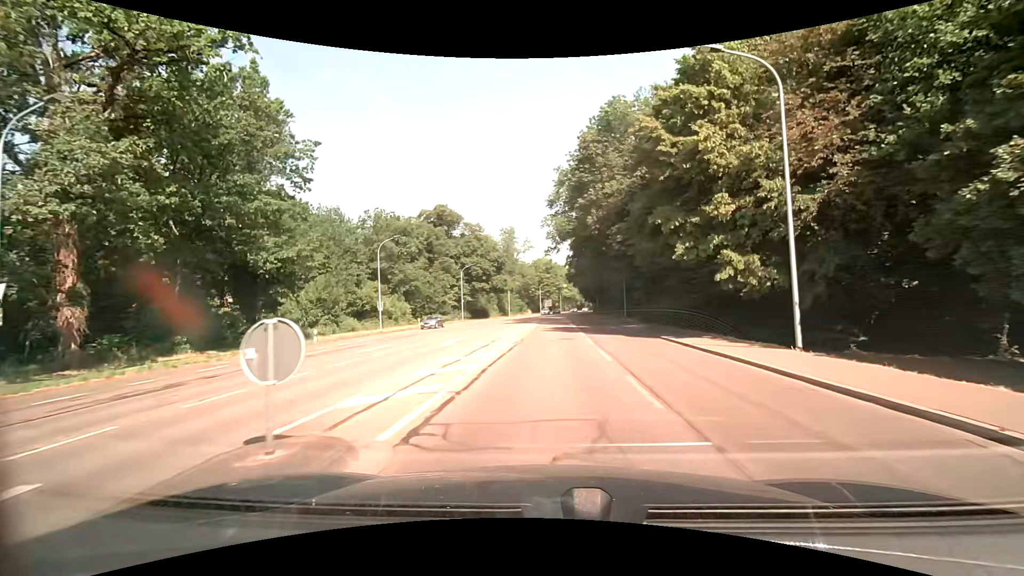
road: secondary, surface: asphalt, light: Day
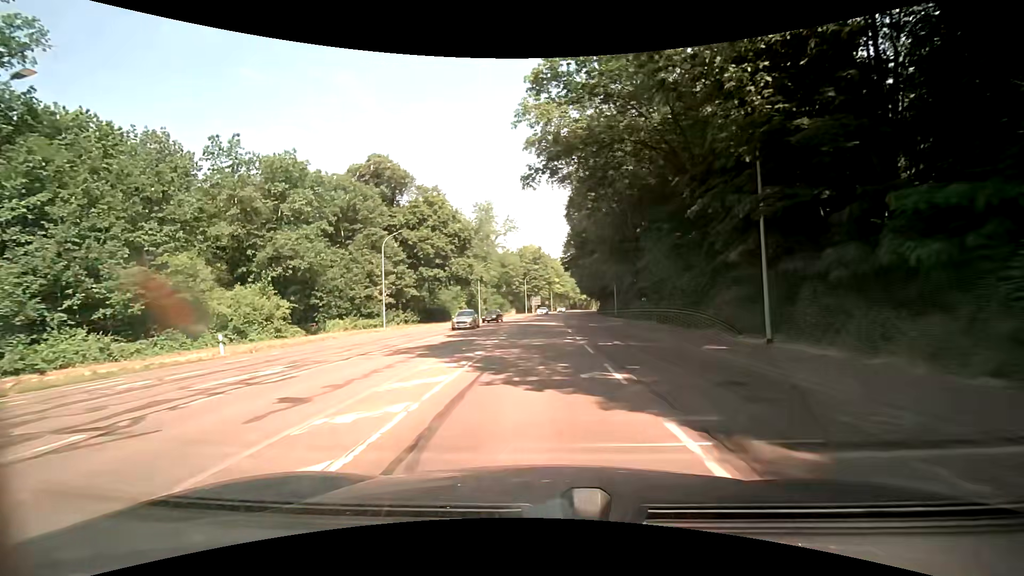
(+0.6, +34.5) m; +1°
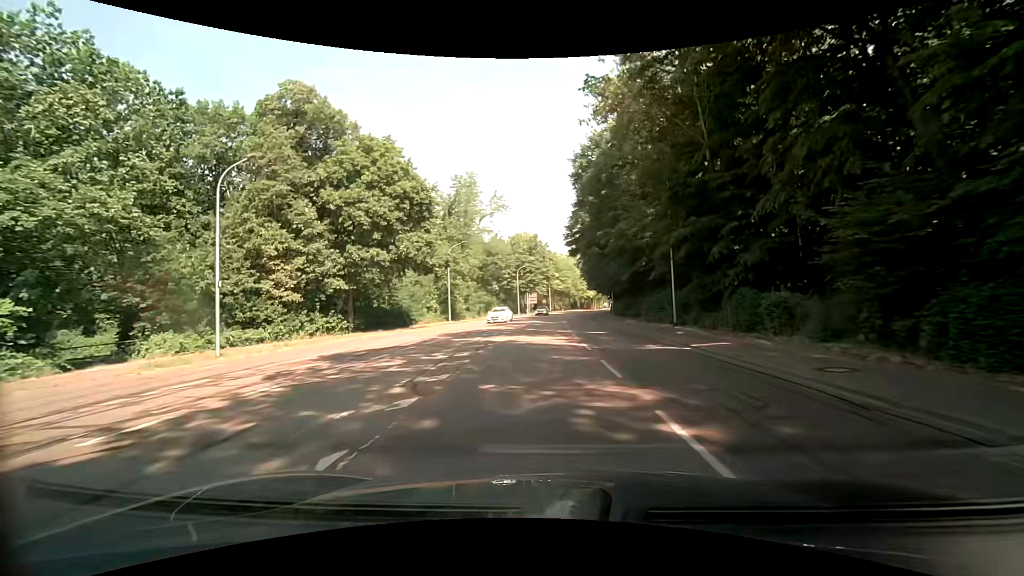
(0.0, +23.6) m; 0°
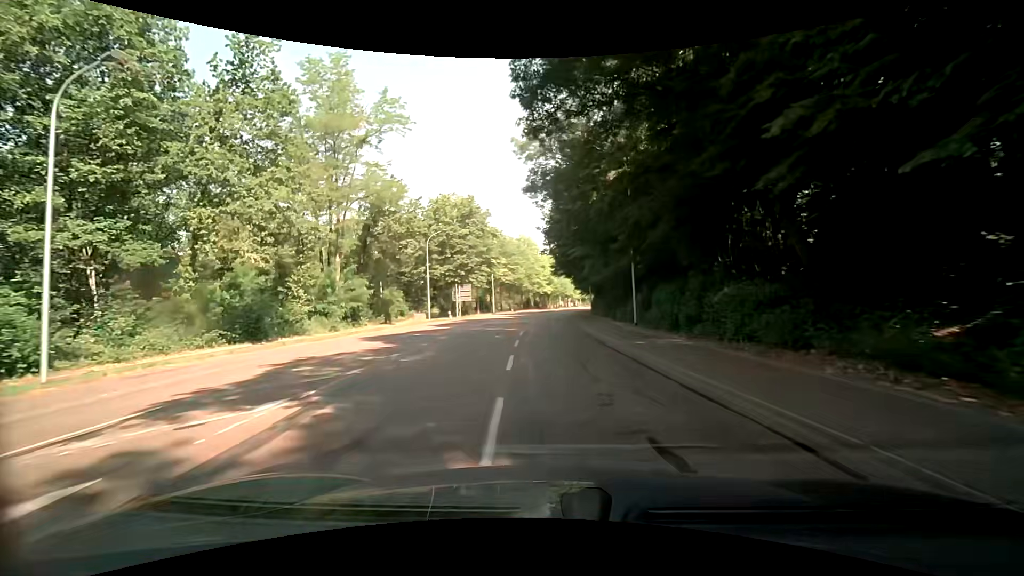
(+2.0, +41.5) m; +5°
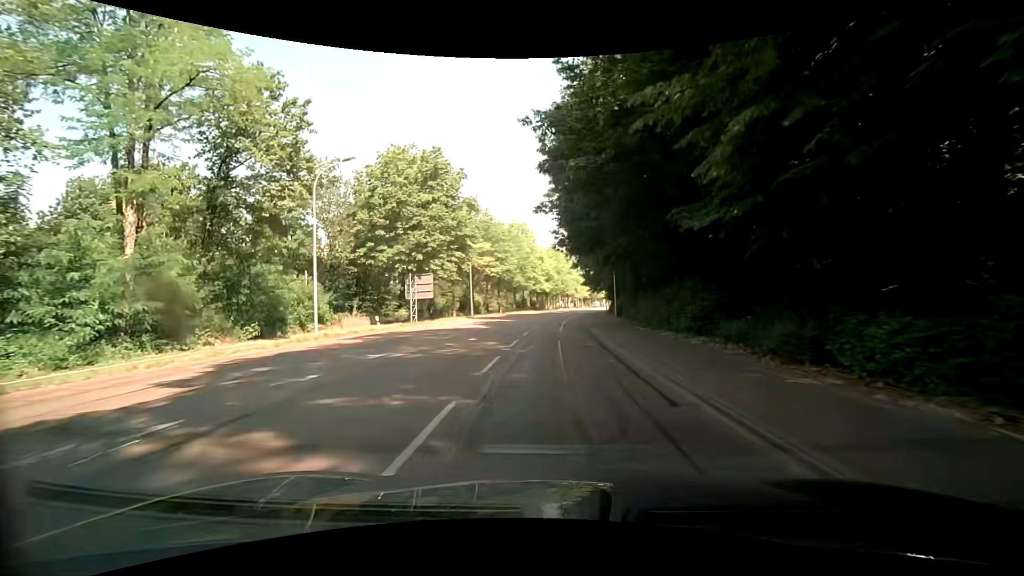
(+0.1, +24.2) m; 0°
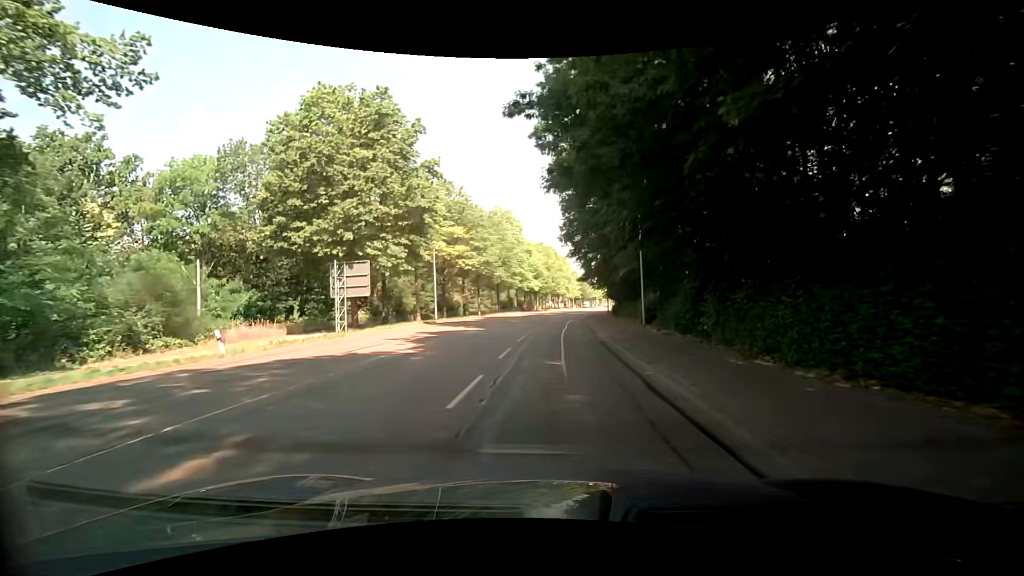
(+0.1, +15.3) m; +2°
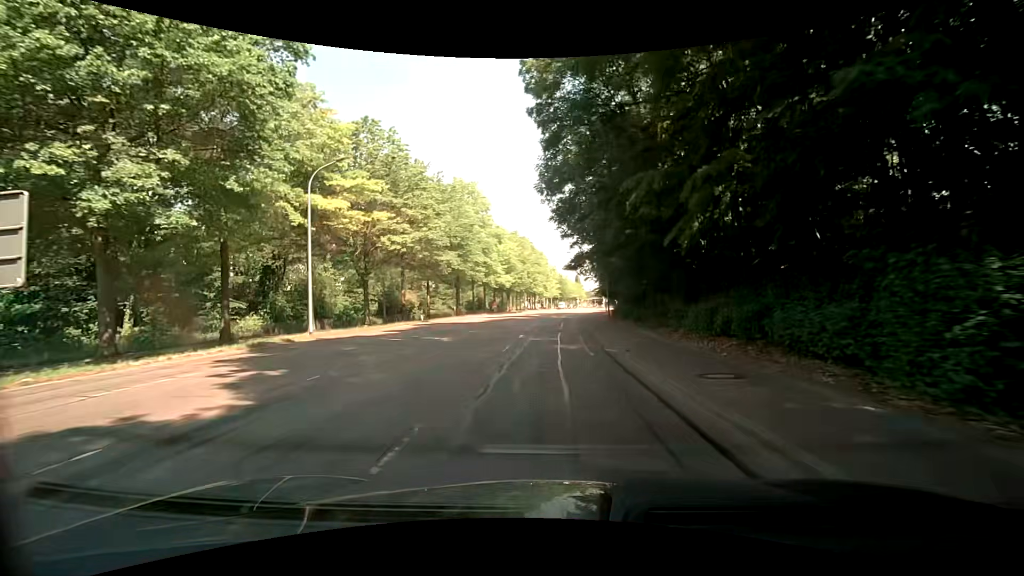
(+0.4, +21.7) m; +2°
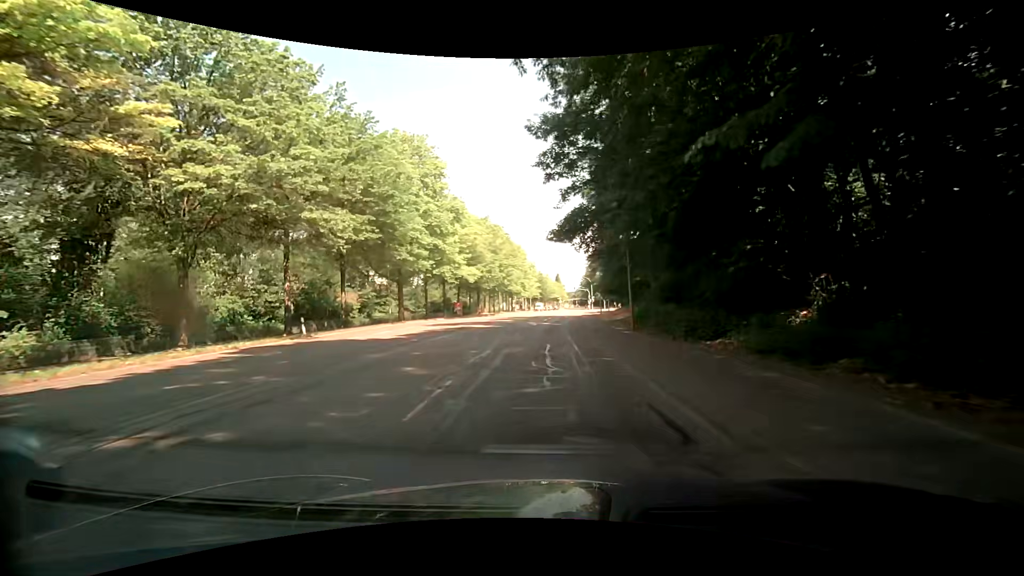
(+0.7, +20.7) m; +3°
(0, +10) (0, +20) (+1, +30) (+1, +40) (+2, +50) (+3, +60) (+3, +70) (+4, +80) (+5, +90) (+6, +100) m
